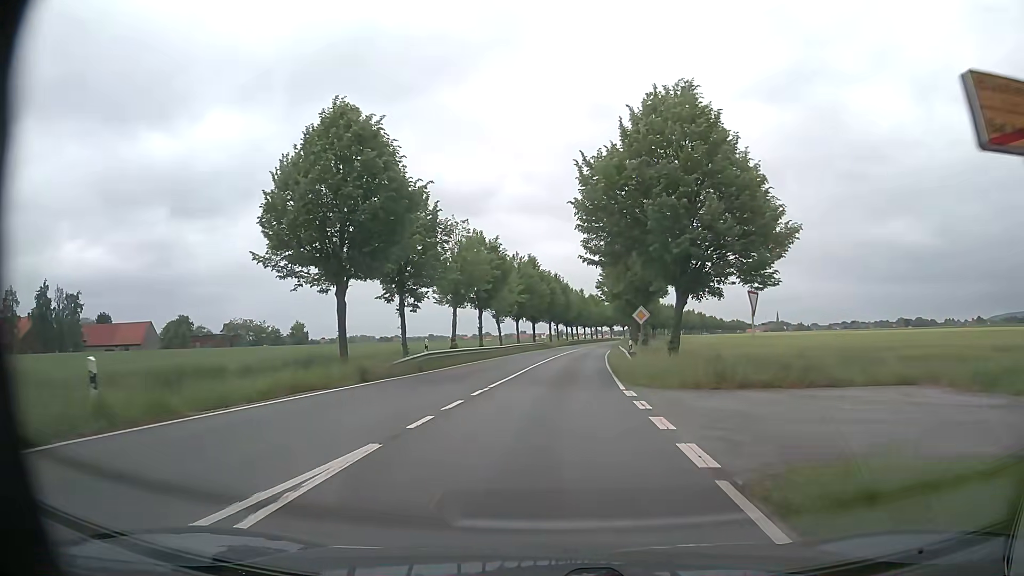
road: primary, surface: asphalt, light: Day
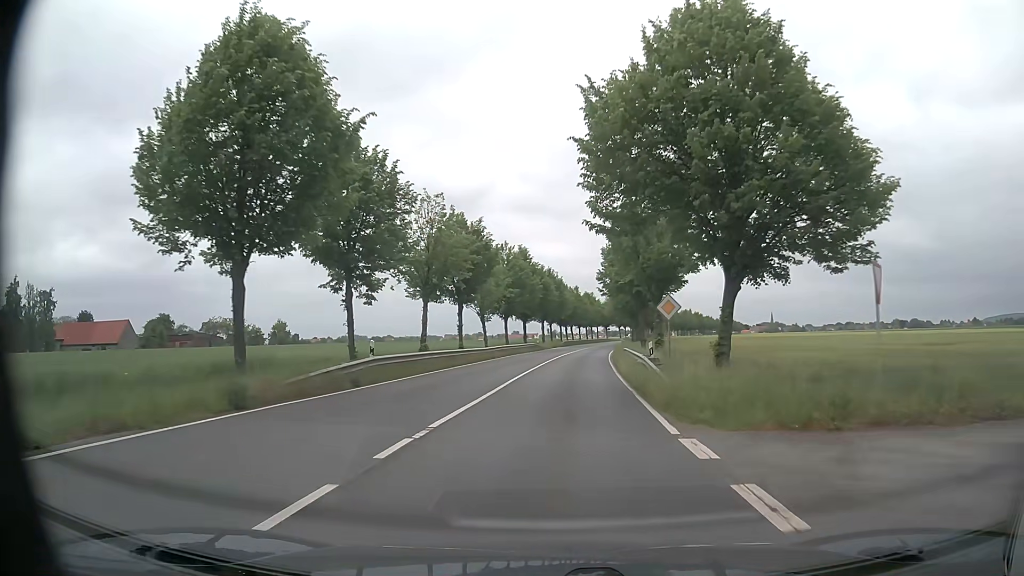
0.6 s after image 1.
(-0.1, +8.4) m; 0°
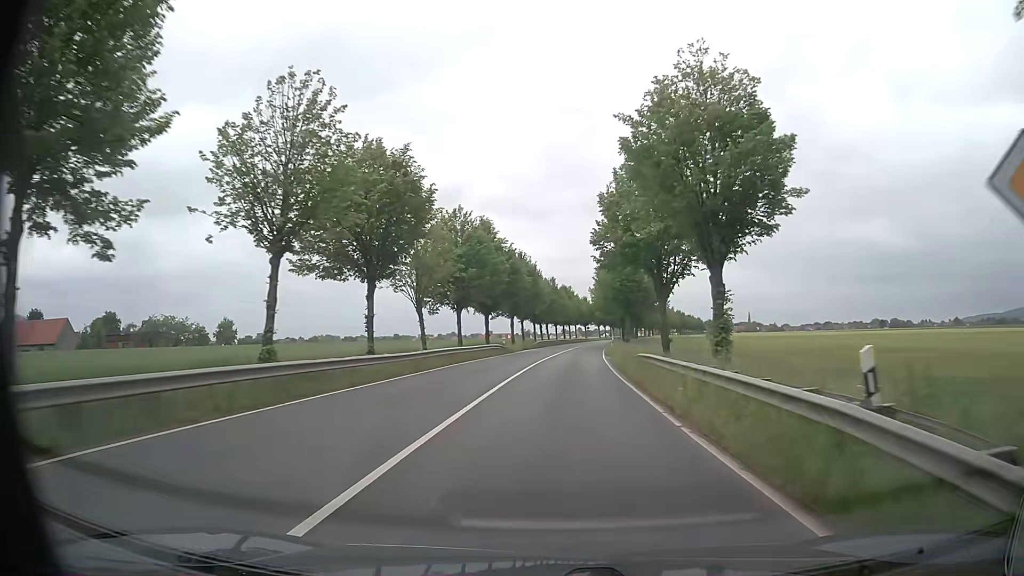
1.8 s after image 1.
(+0.3, +18.0) m; +2°
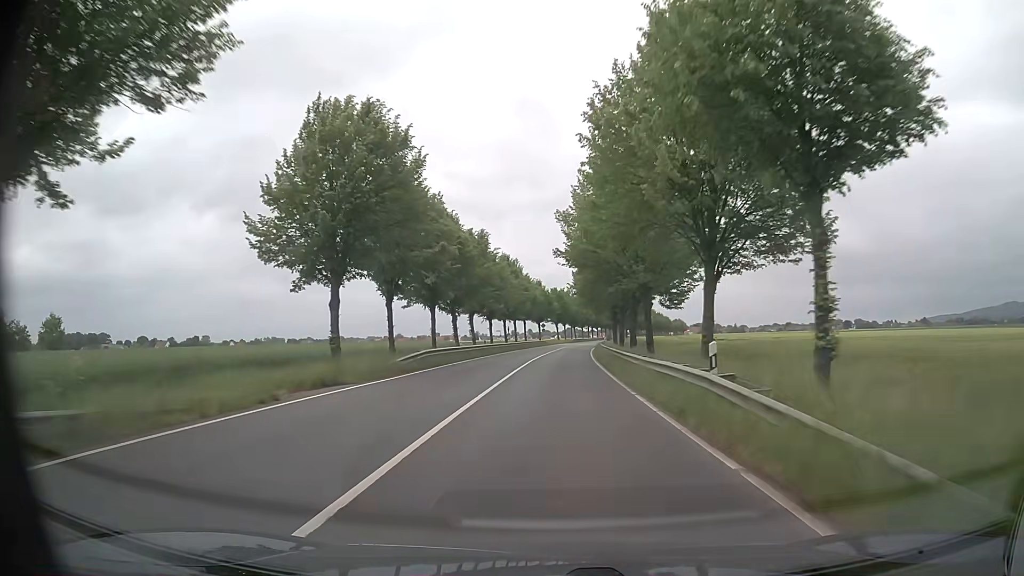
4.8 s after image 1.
(+2.4, +50.9) m; +4°
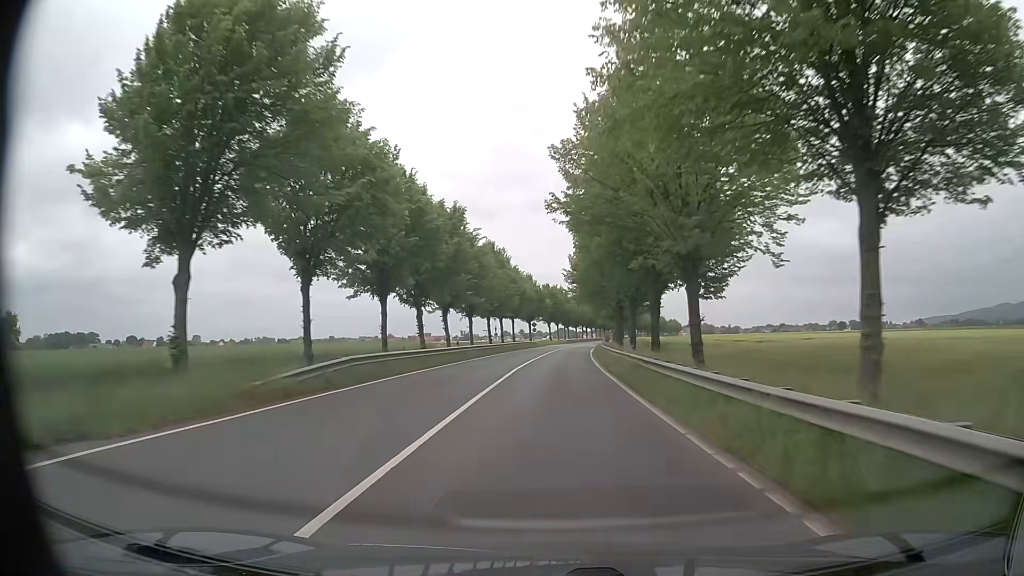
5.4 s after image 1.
(0.0, +11.1) m; 0°
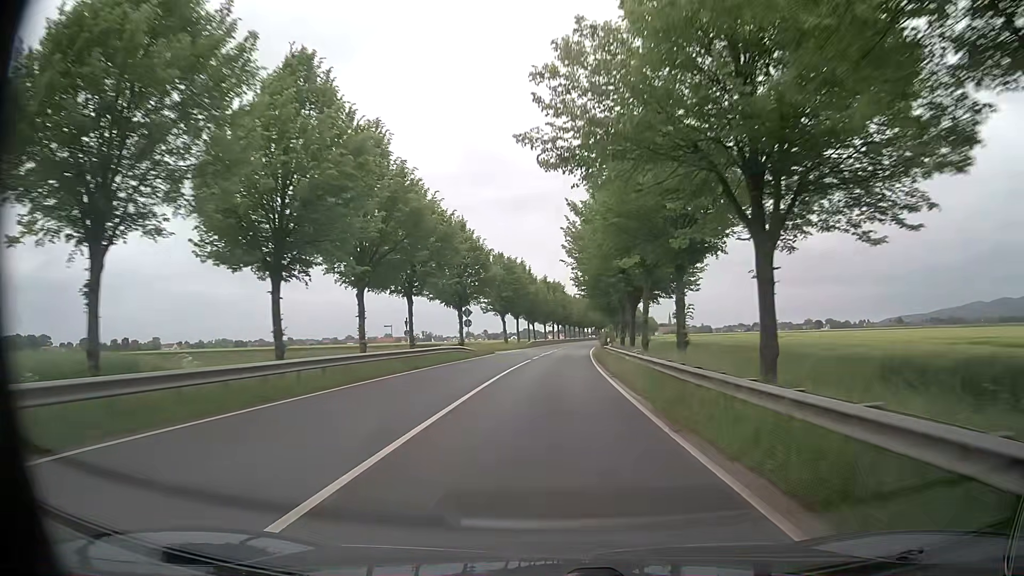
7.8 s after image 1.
(+1.4, +47.4) m; +3°
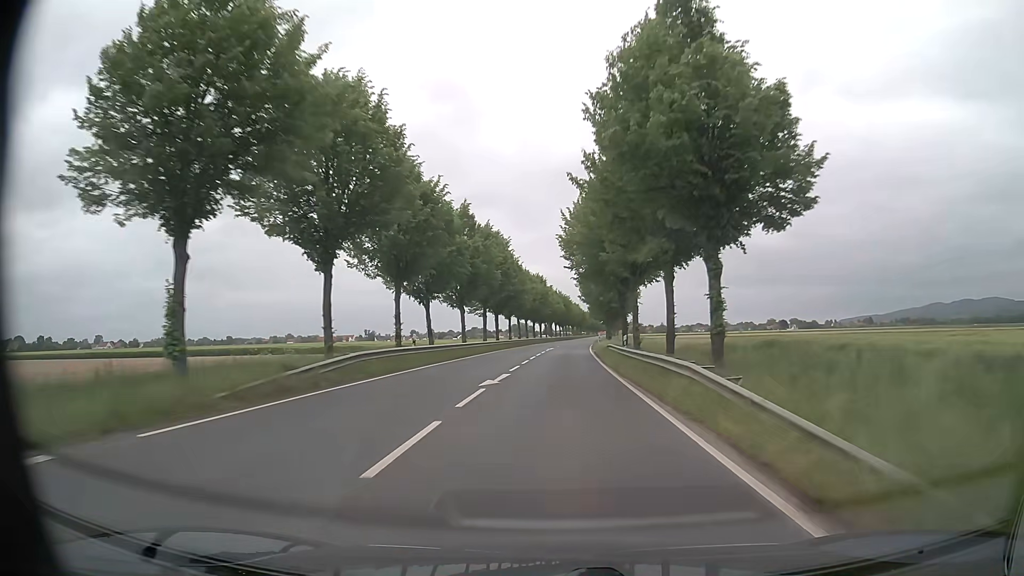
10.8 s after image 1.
(+2.1, +65.3) m; +4°
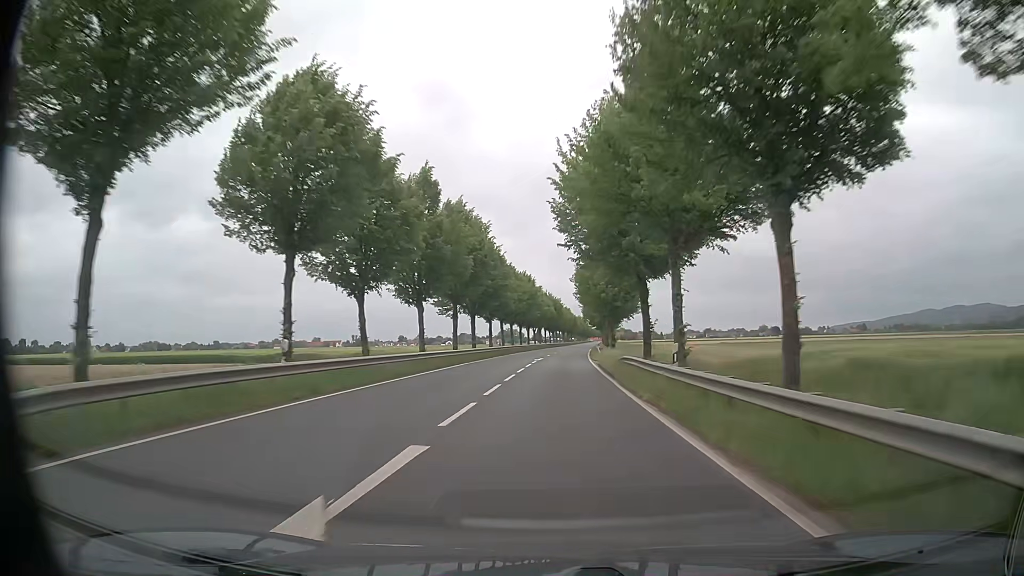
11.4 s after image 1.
(+0.1, +13.8) m; +1°
(0, +10) (0, +20) (0, +30) (+1, +40) (+1, +50) (+2, +60) (+2, +70) (+3, +80) (+4, +90) (+4, +100) m
